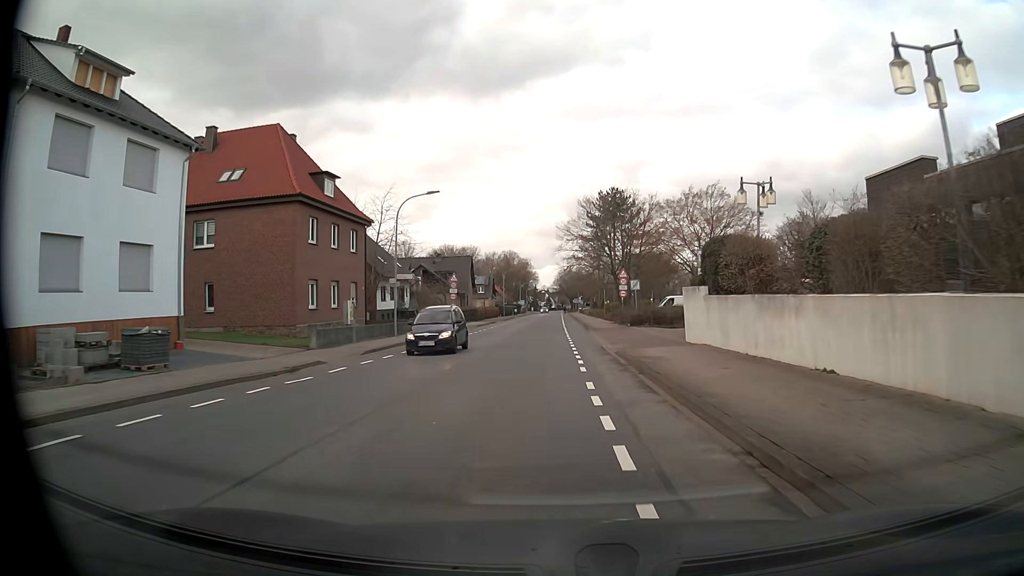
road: unclassified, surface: asphalt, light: Day
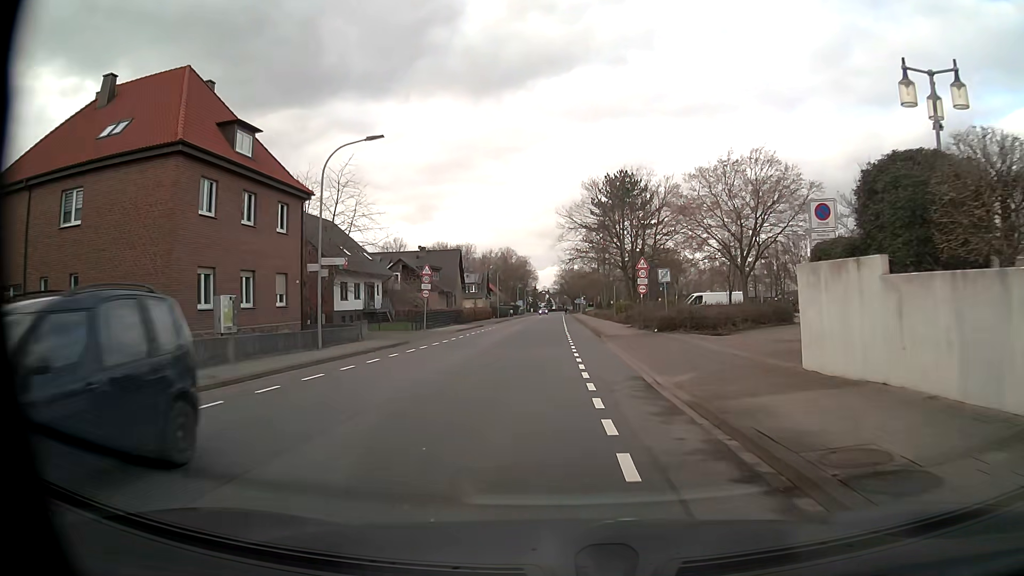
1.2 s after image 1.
(0.0, +11.8) m; 0°
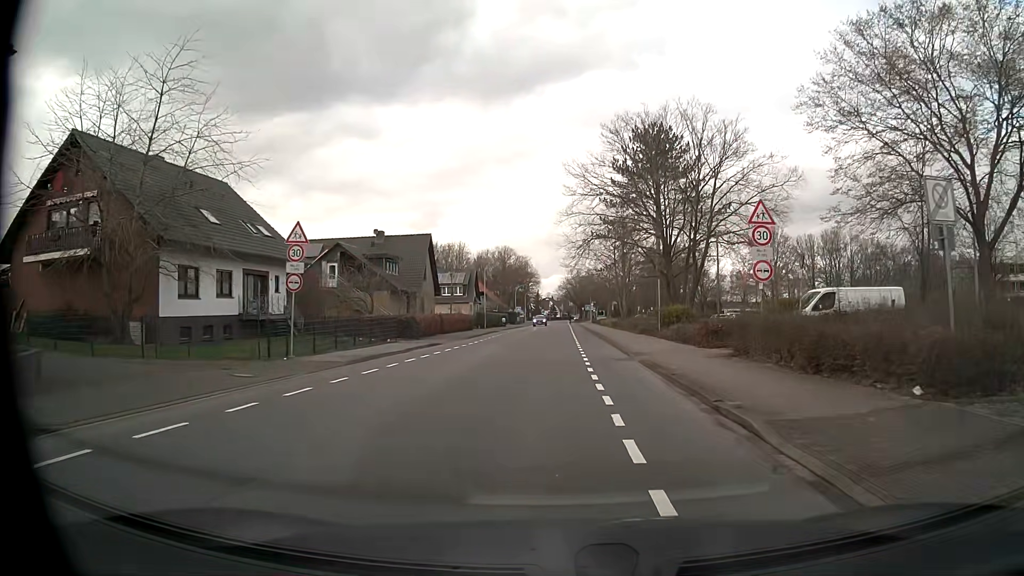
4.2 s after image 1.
(-0.2, +23.6) m; 0°
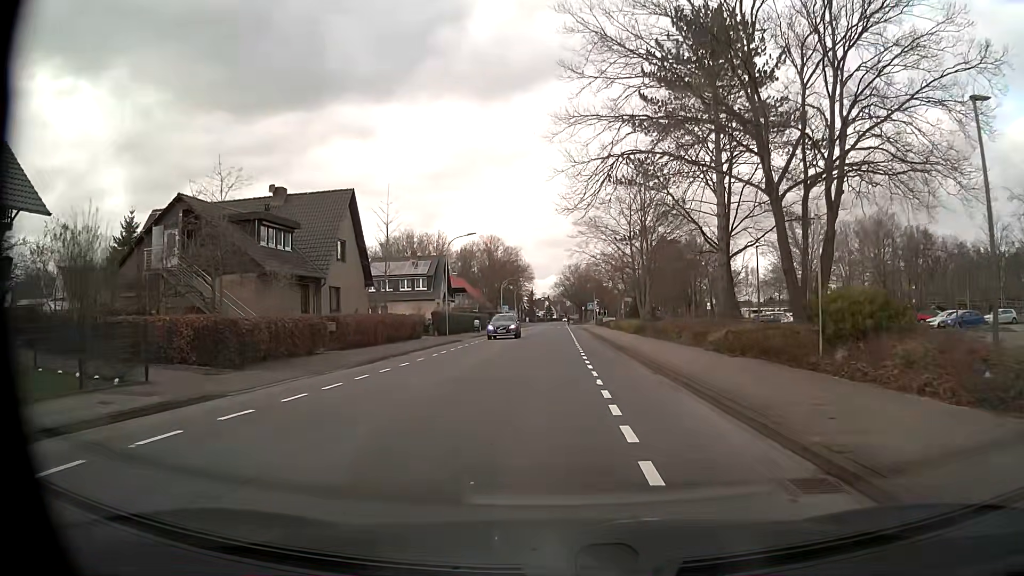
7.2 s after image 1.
(0.0, +23.6) m; 0°
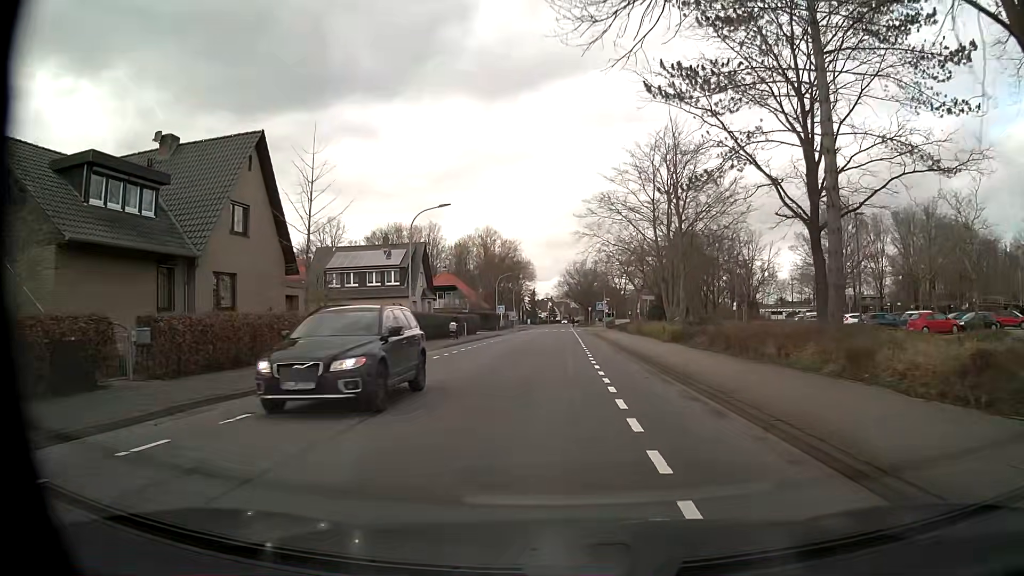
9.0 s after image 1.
(0.0, +13.8) m; 0°
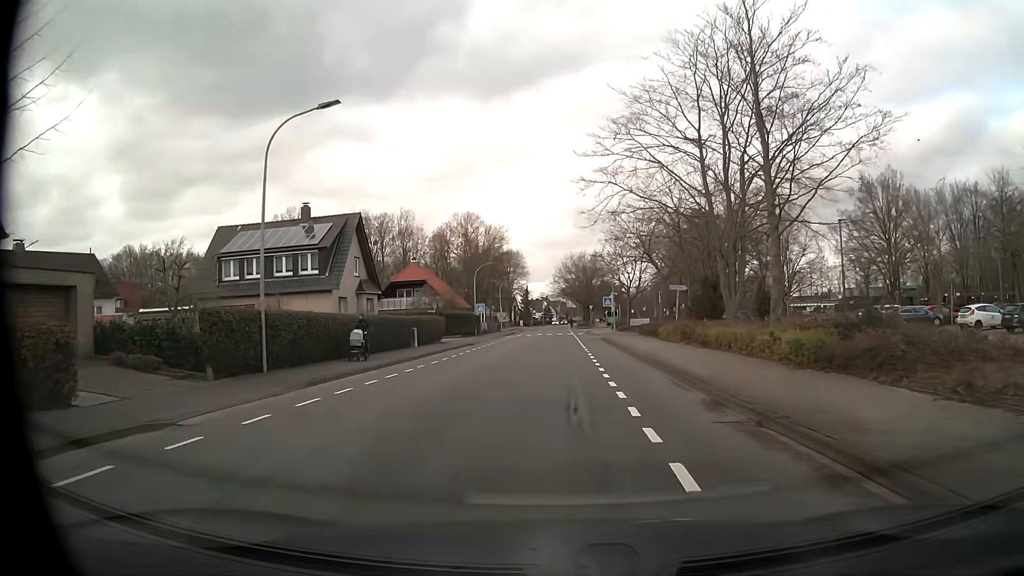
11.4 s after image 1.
(0.0, +19.1) m; 0°
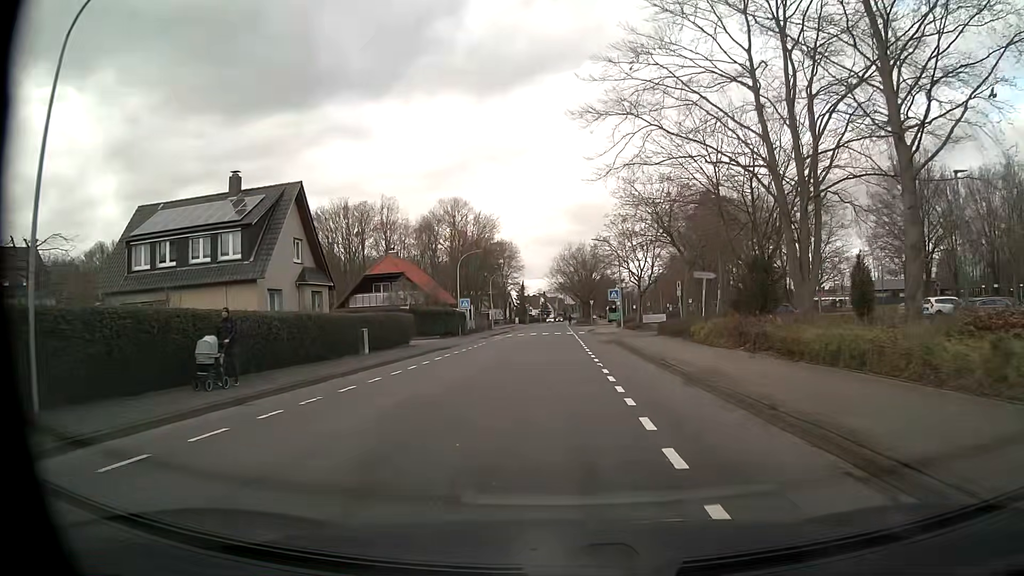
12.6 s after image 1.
(0.0, +9.8) m; 0°
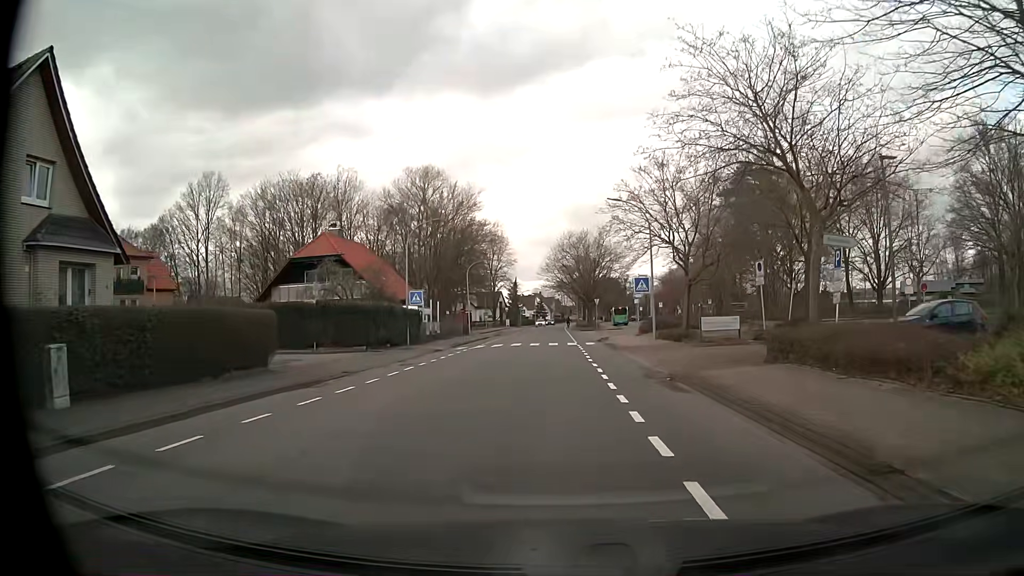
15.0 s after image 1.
(-0.1, +19.7) m; 0°
(0, +10) (0, +20) (0, +30) (0, +40) (0, +50) (0, +60) (0, +70) (0, +80) (0, +90) (0, +100) m
